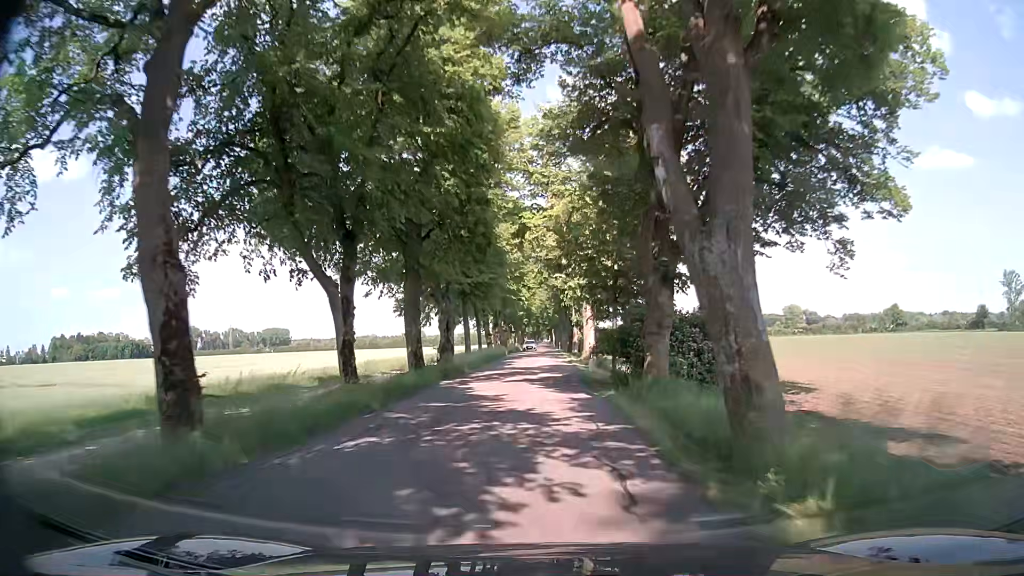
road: tertiary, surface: asphalt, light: Day
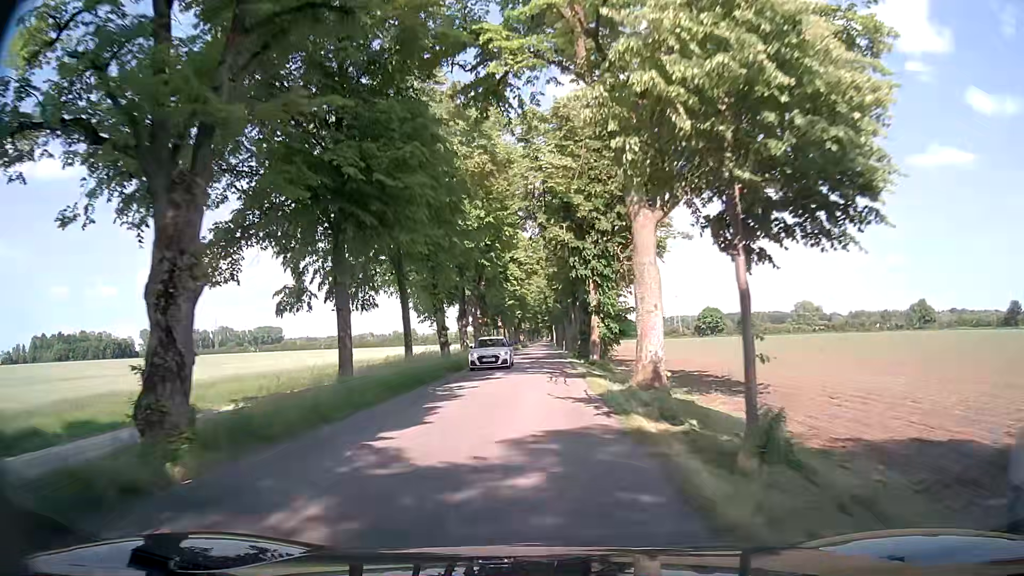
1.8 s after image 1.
(+0.2, +26.4) m; +1°
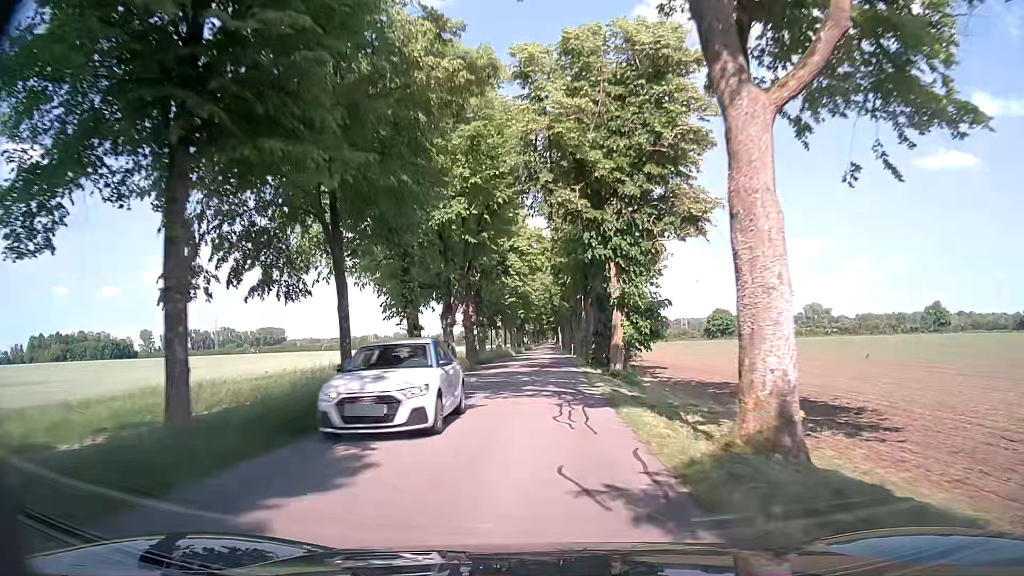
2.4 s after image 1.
(0.0, +8.8) m; -1°
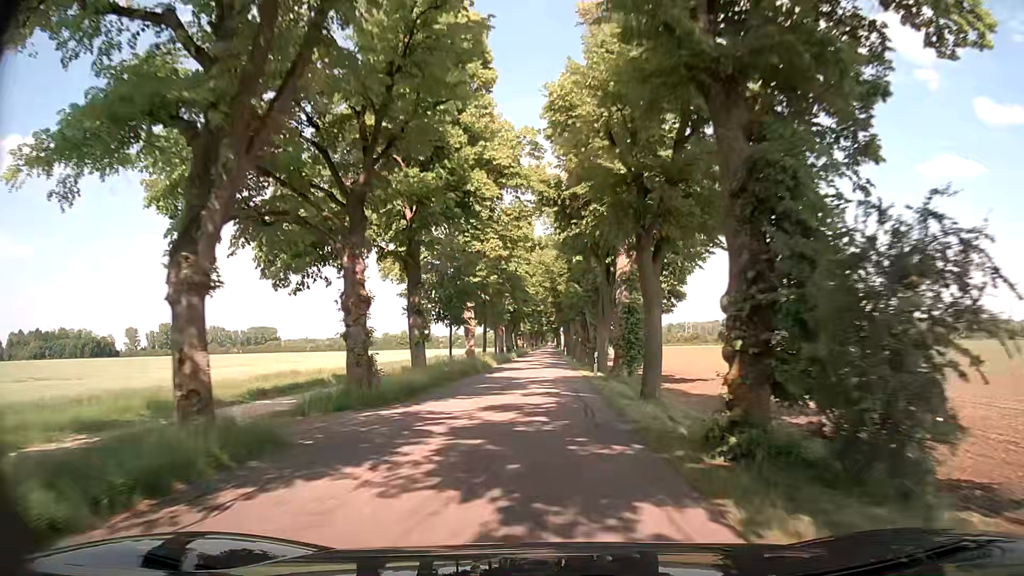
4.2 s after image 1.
(+0.3, +26.1) m; +1°
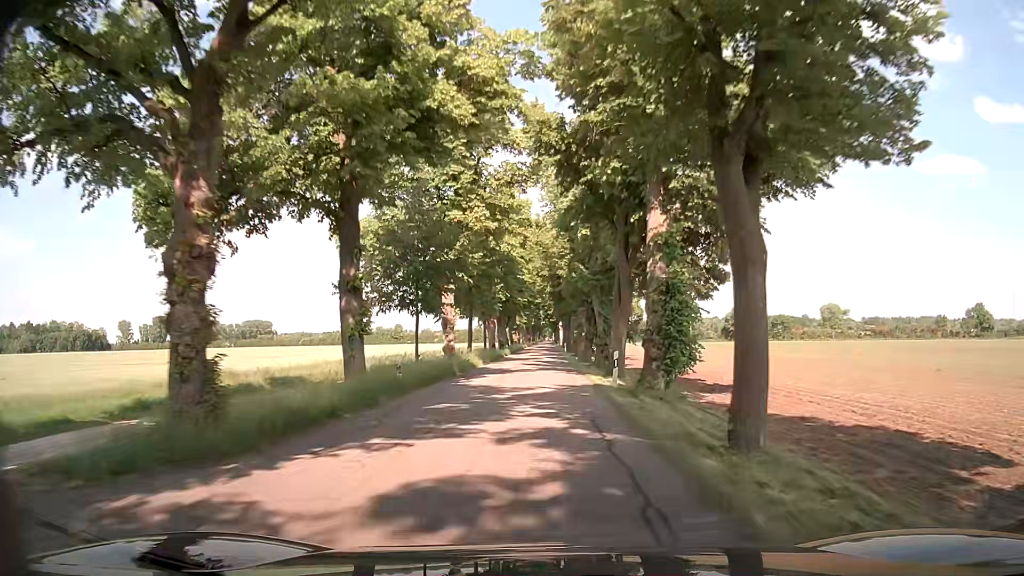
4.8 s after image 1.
(-0.1, +8.8) m; 0°
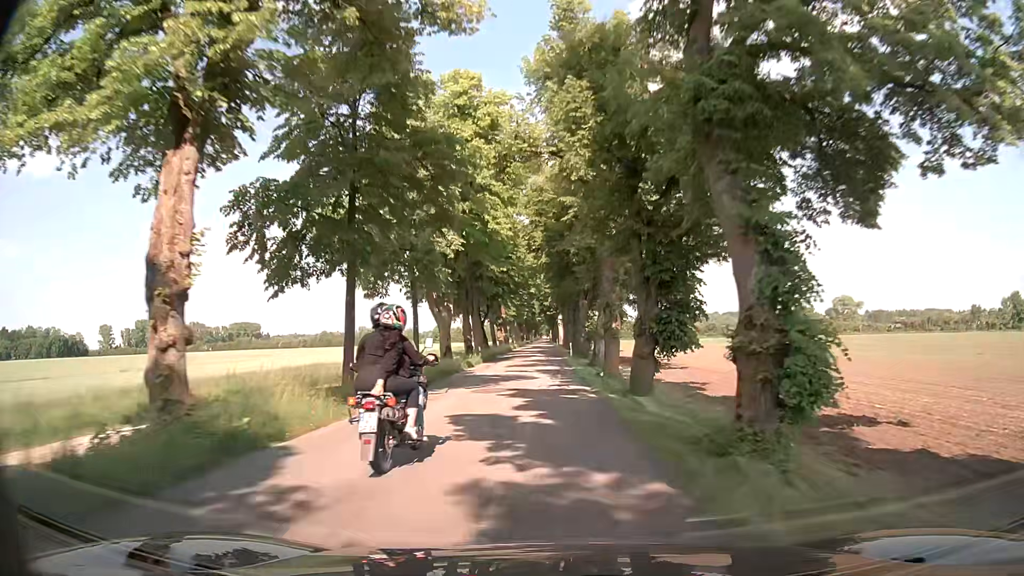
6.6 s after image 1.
(-0.2, +27.0) m; -1°
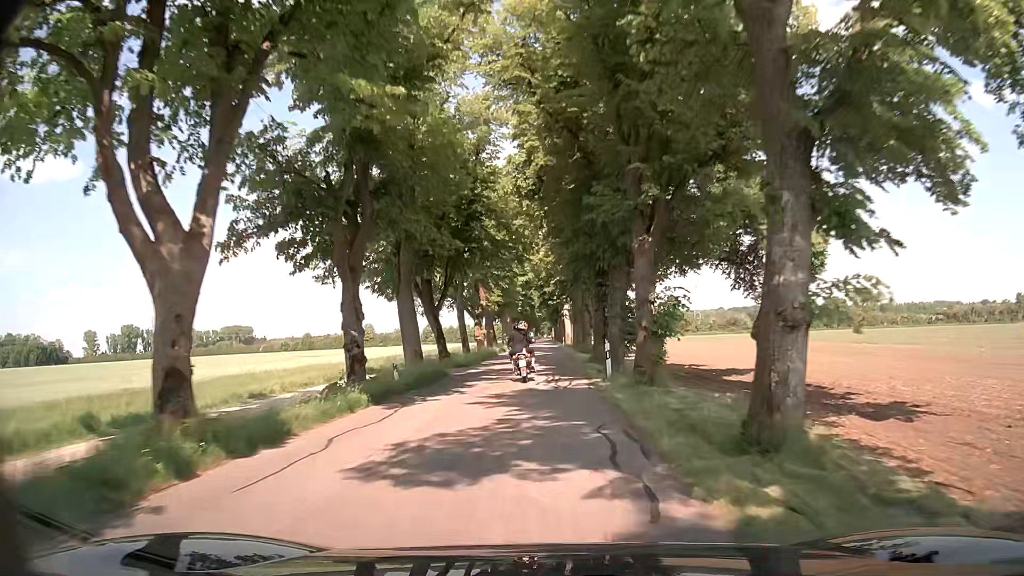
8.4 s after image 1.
(+0.1, +27.2) m; 0°
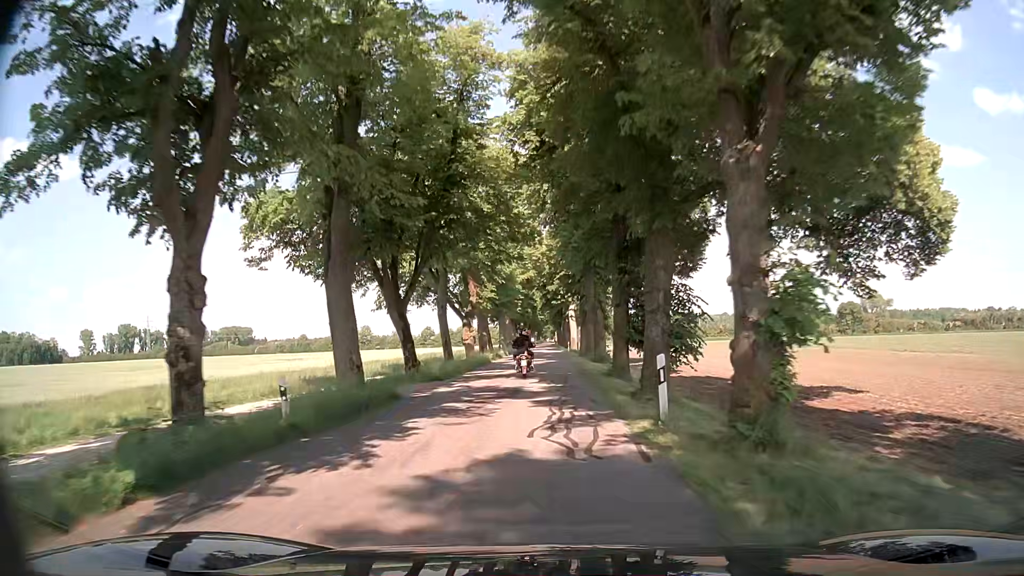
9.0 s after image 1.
(-0.1, +9.1) m; -1°
(0, +10) (0, +20) (0, +30) (+1, +40) (+1, +50) (+1, +60) (+1, +70) (+1, +80) (+1, +90) (+2, +100) m
